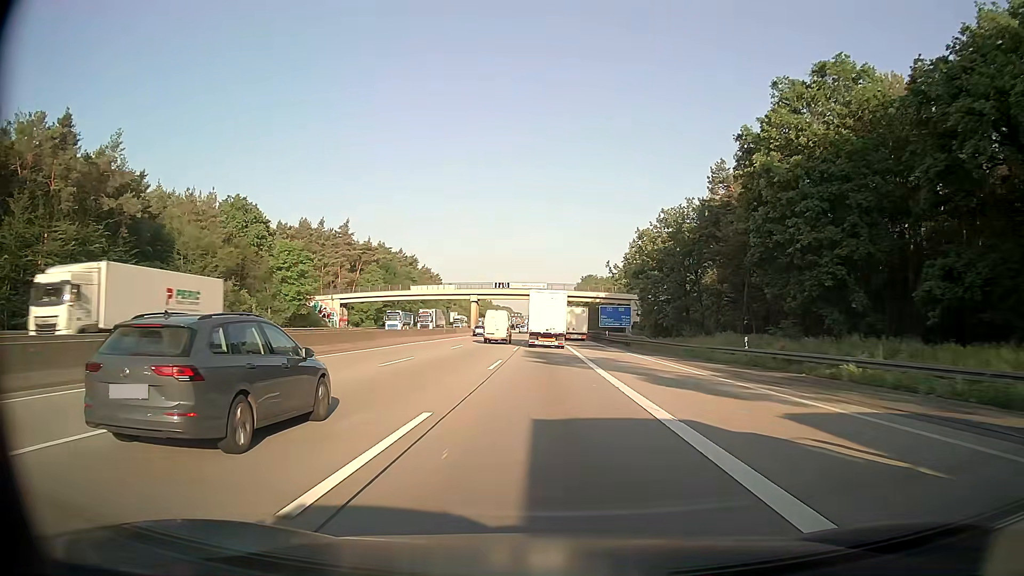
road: motorway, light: Day
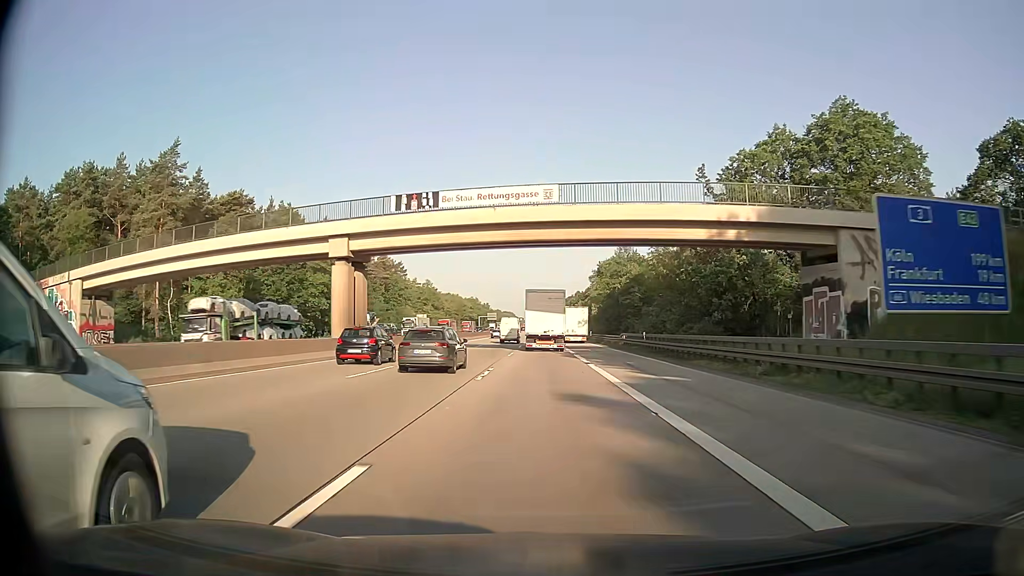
(-0.3, +76.7) m; 0°
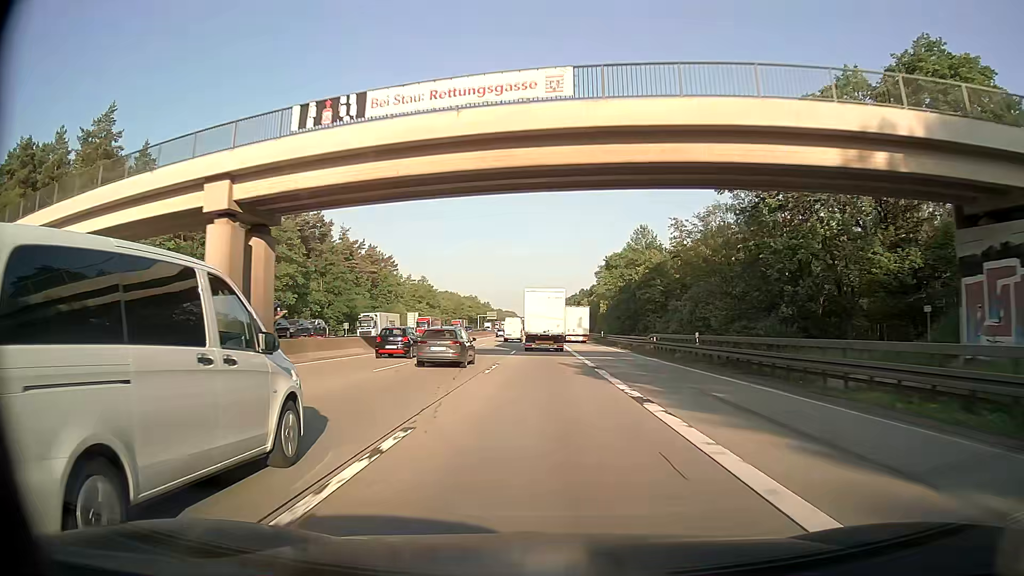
(0.0, +15.3) m; 0°
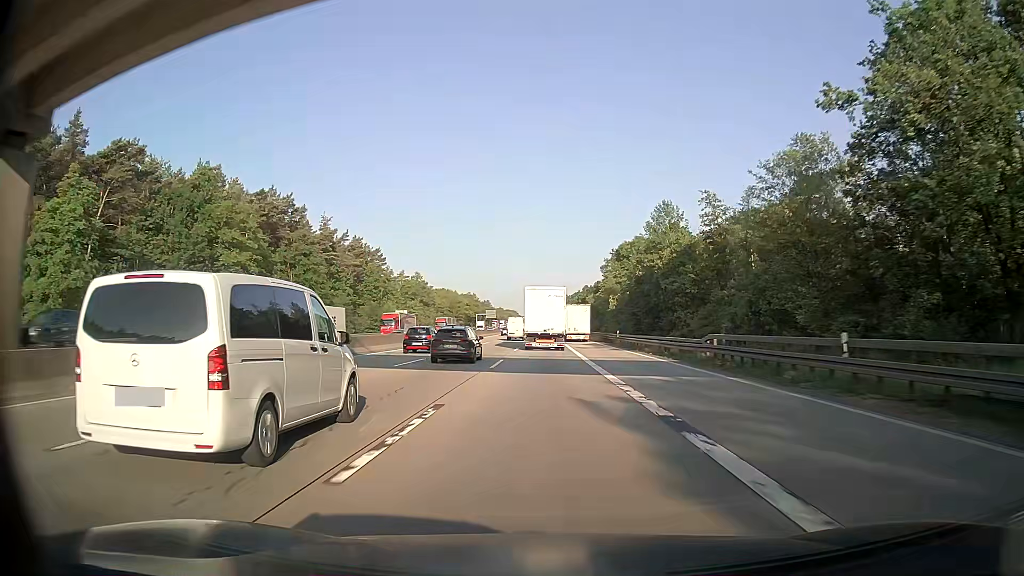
(0.0, +15.3) m; 0°
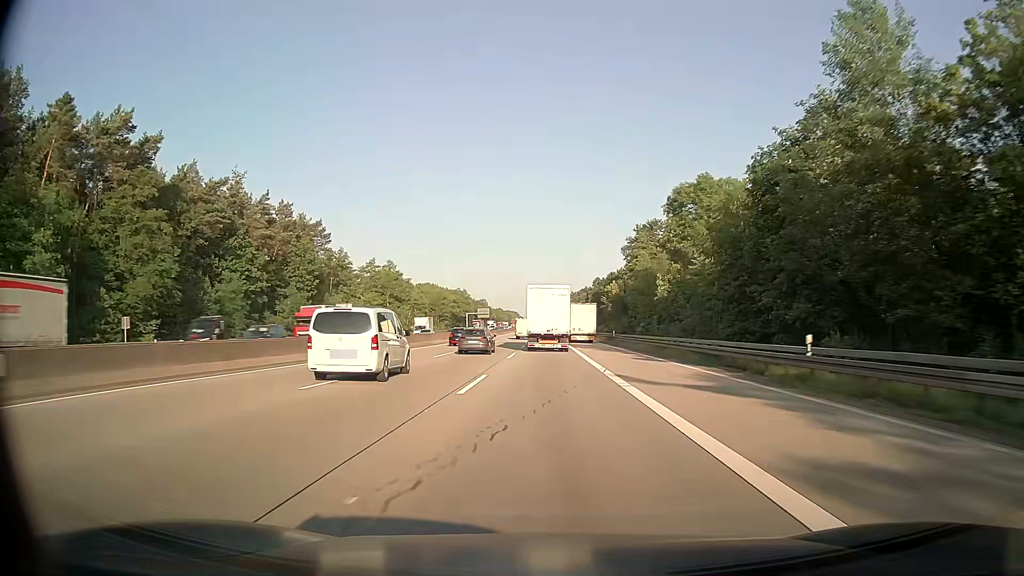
(0.0, +46.0) m; 0°
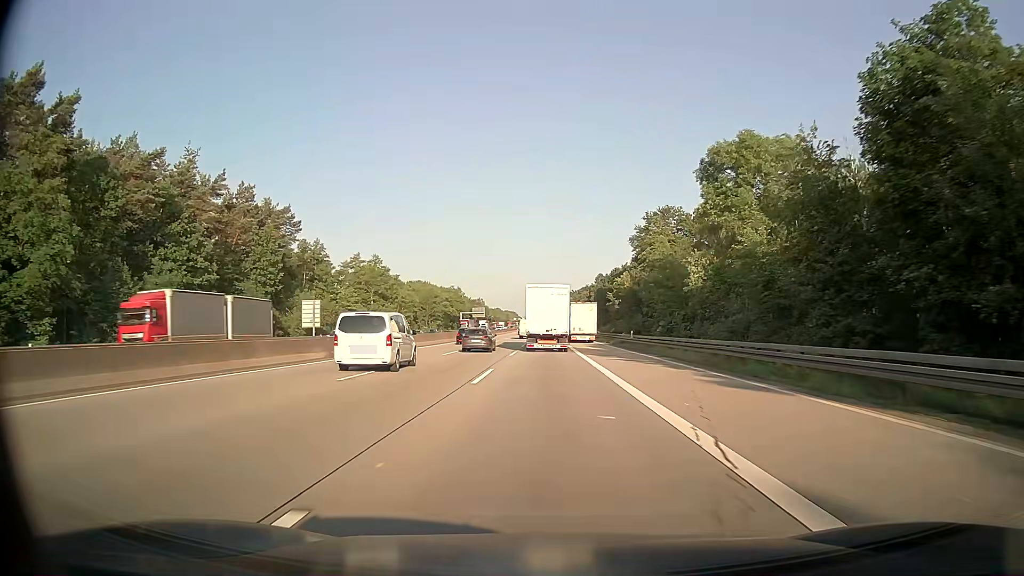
(+0.1, +15.3) m; 0°
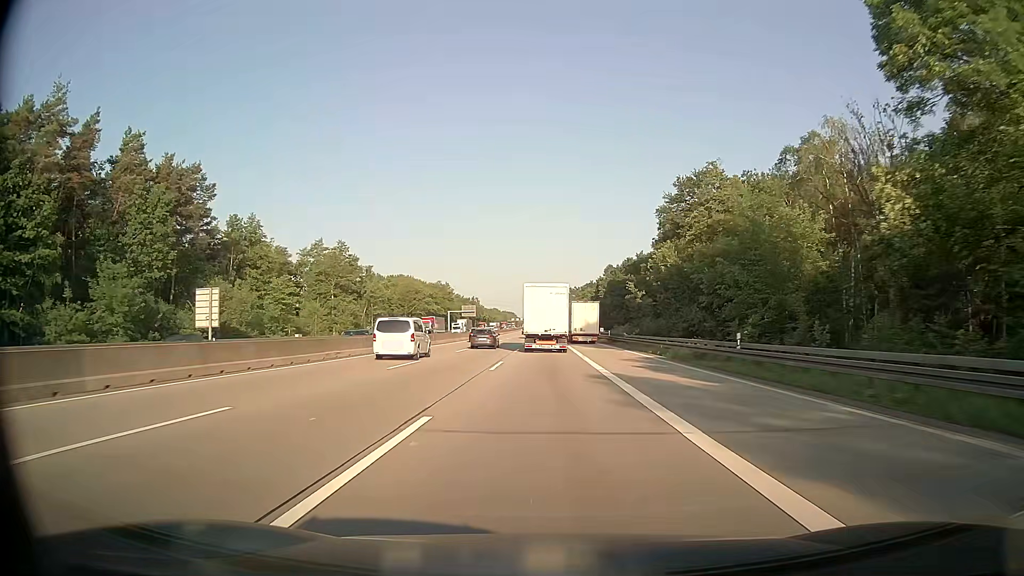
(0.0, +30.5) m; 0°
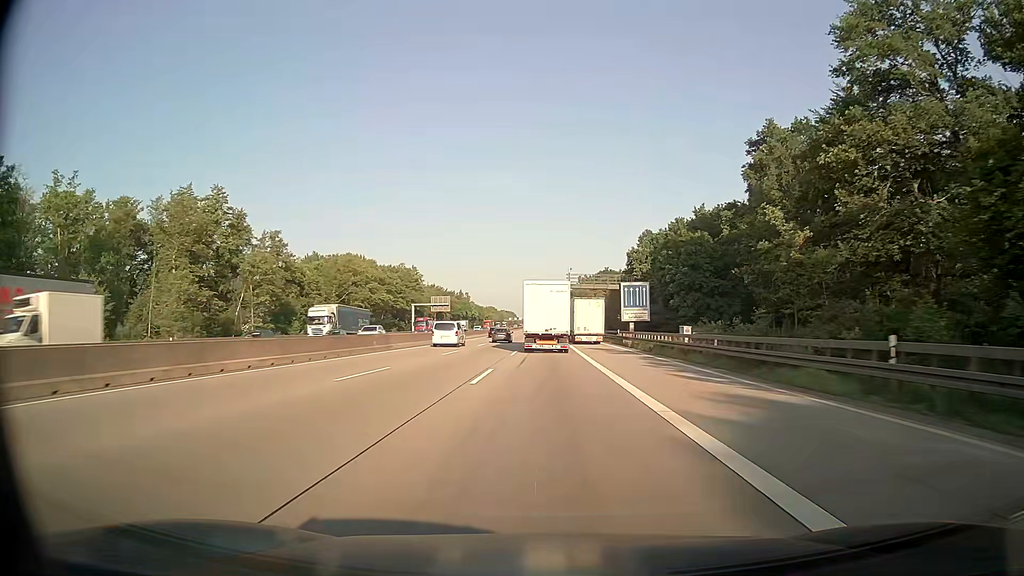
(0.0, +60.5) m; 0°
(0, +10) (0, +20) (0, +30) (0, +40) (0, +50) (0, +60) (0, +70) (0, +80) (0, +90) (0, +100) m
